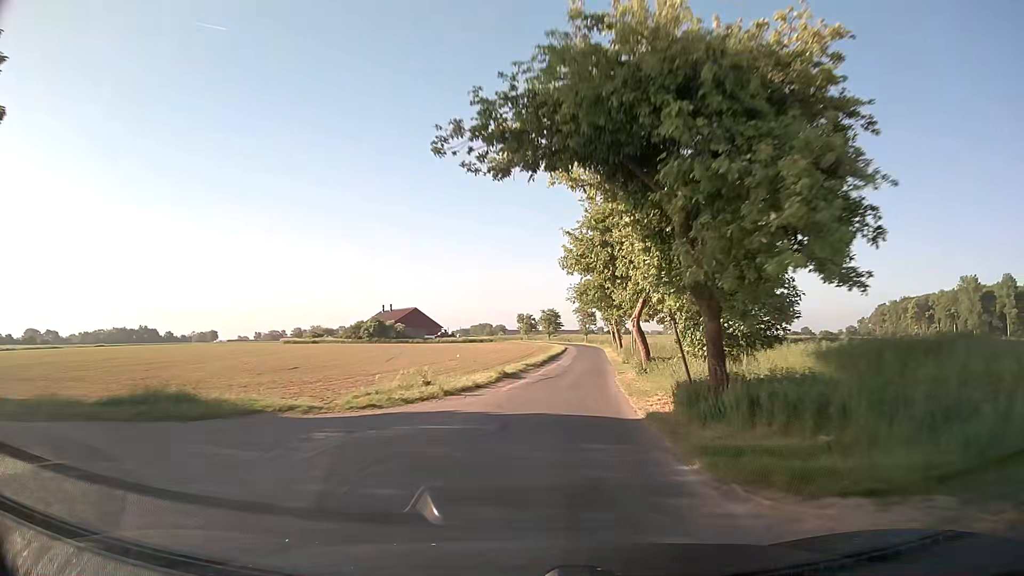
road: unclassified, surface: asphalt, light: Day
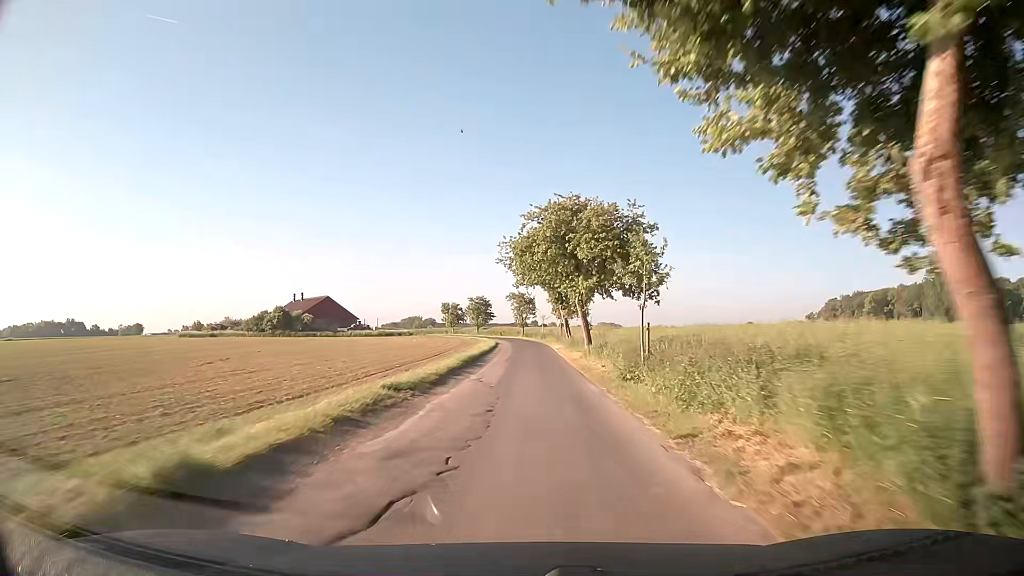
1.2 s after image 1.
(+1.1, +22.2) m; +5°
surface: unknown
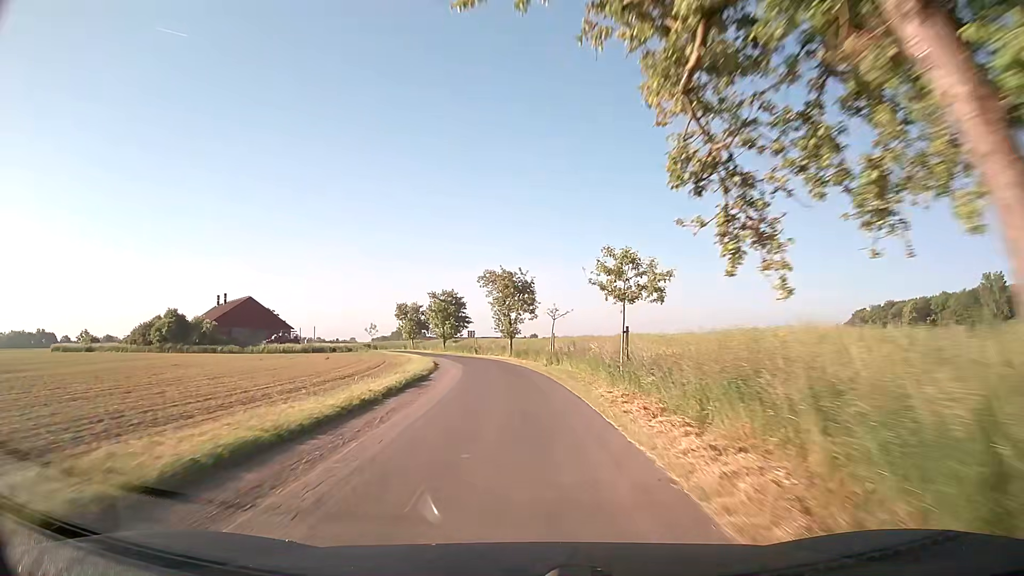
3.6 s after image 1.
(+0.8, +44.8) m; +1°
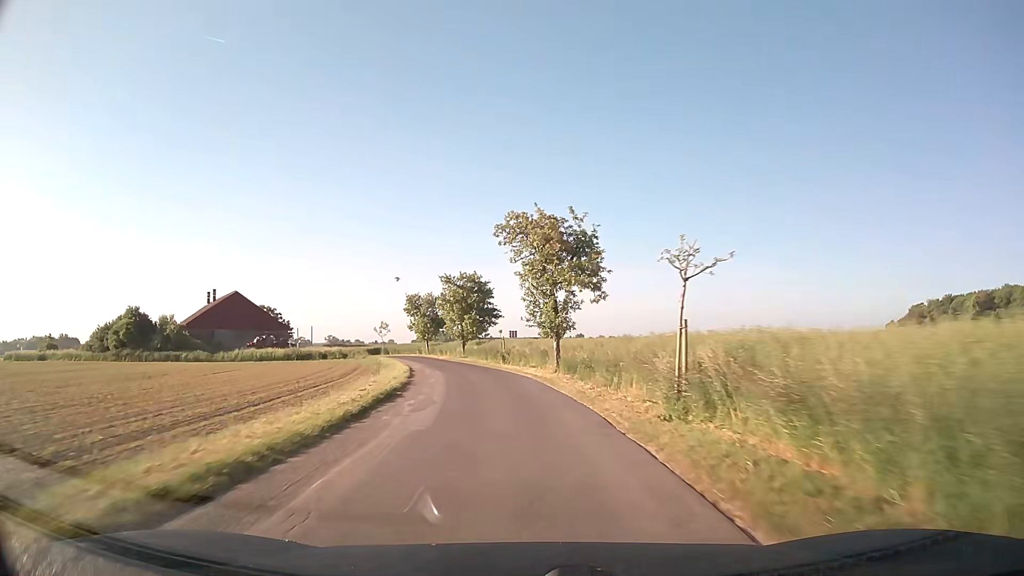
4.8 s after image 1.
(-0.6, +21.6) m; -4°
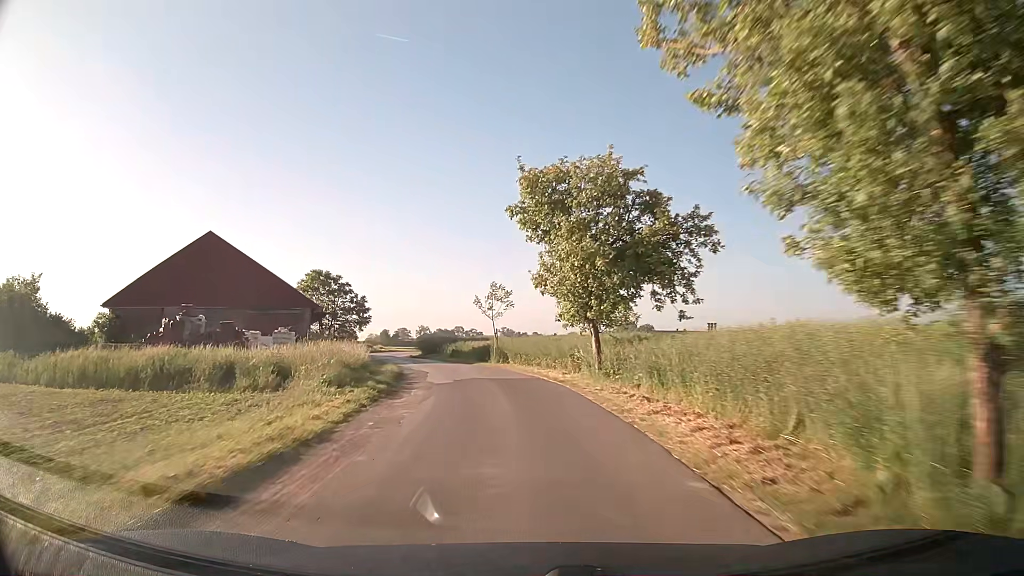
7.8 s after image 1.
(-6.9, +50.9) m; -15°
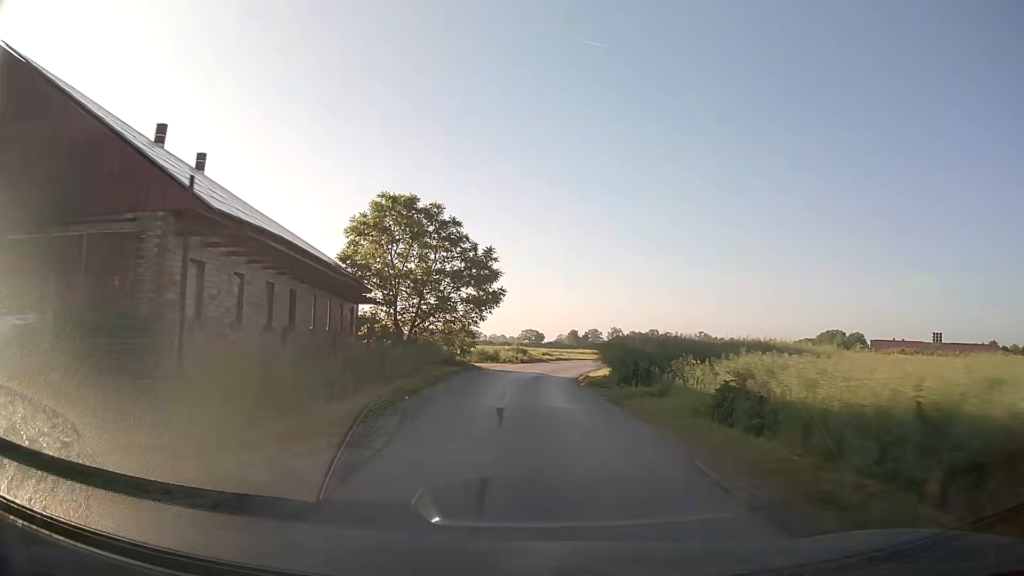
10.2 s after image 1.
(-5.4, +36.9) m; -16°
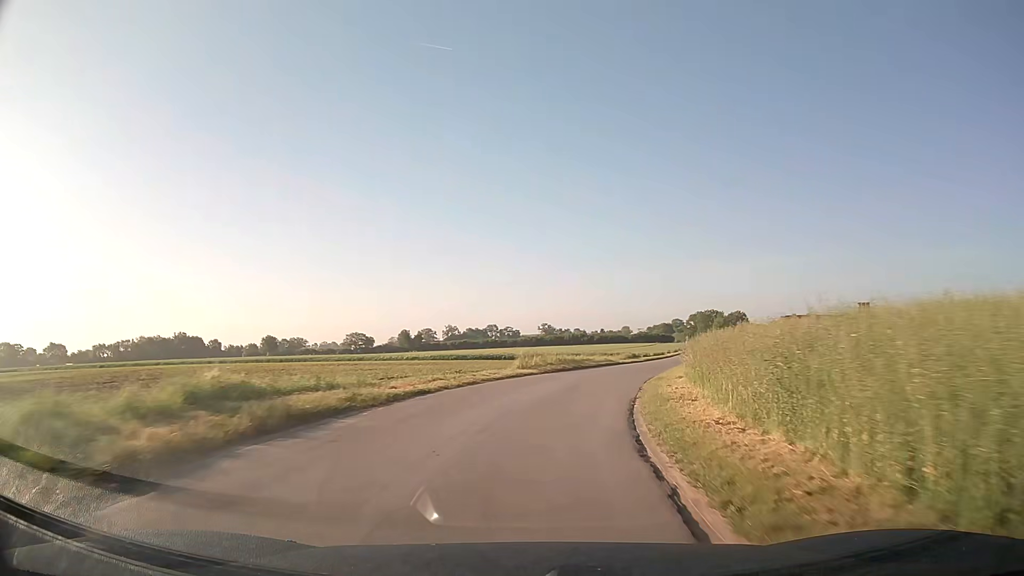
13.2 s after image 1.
(+3.6, +47.6) m; +14°
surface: asphalt
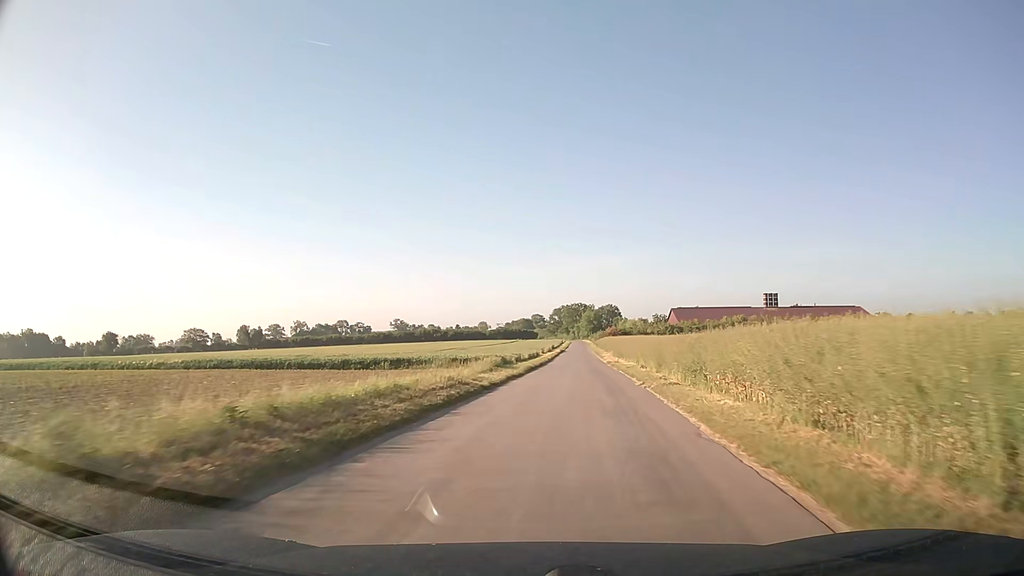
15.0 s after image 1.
(+3.5, +29.6) m; +12°
(0, +10) (+1, +20) (+2, +30) (+3, +40) (+4, +50) (+5, +60) (+6, +70) (+6, +80) (+7, +90) (+8, +100) m
